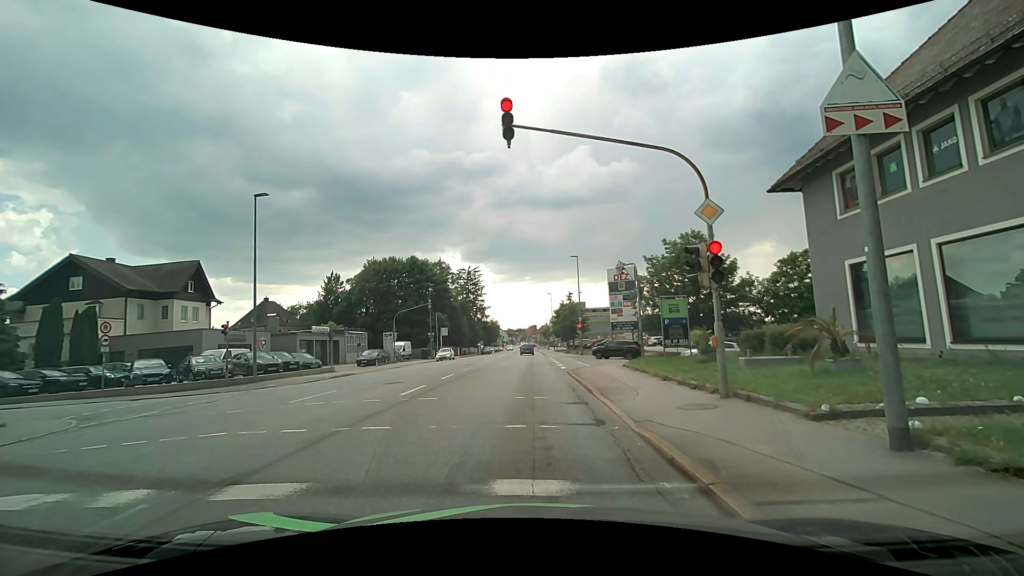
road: tertiary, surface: asphalt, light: Day
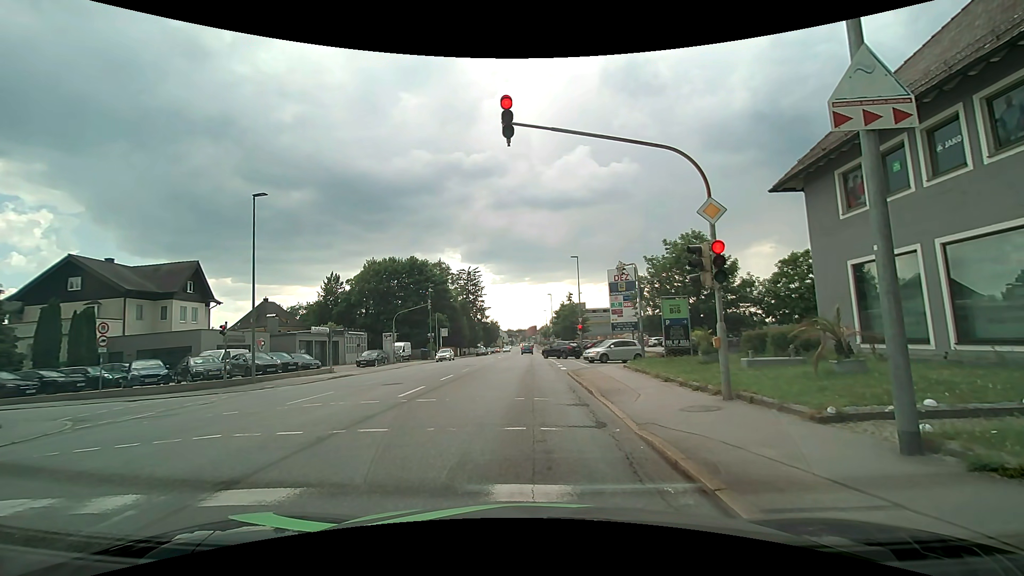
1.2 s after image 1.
(0.0, +0.2) m; 0°
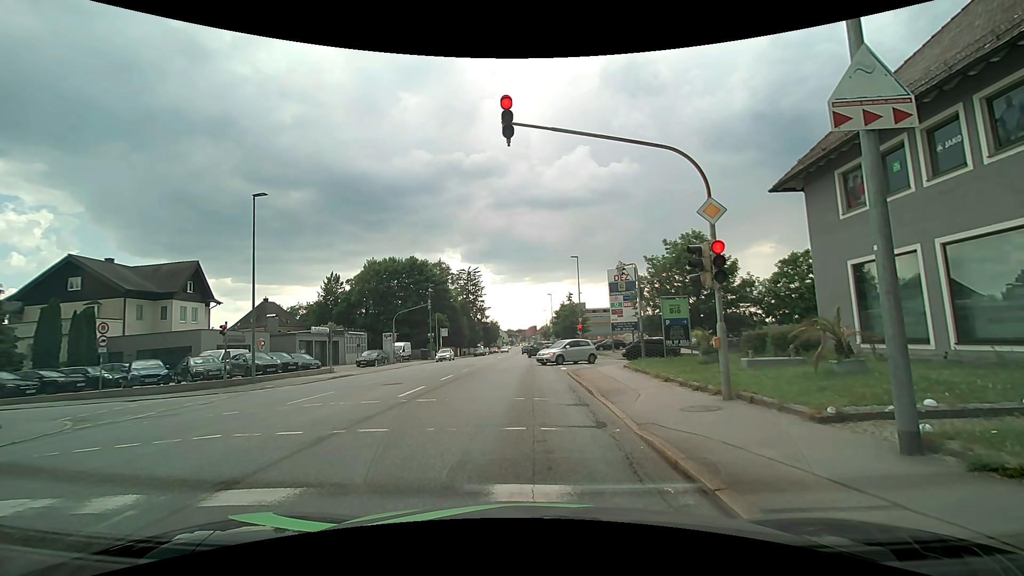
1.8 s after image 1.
(0.0, 0.0) m; 0°
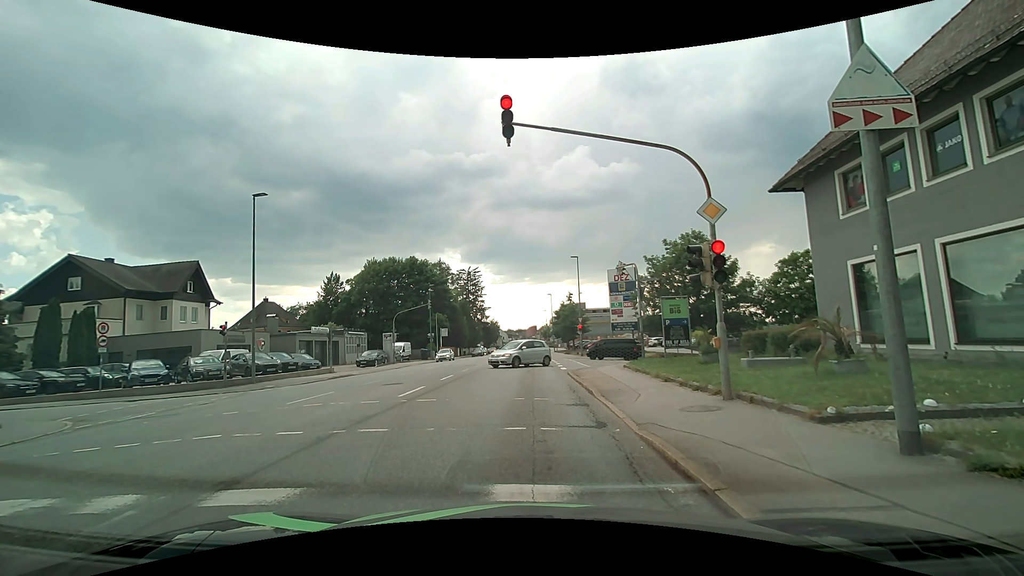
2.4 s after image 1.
(0.0, 0.0) m; 0°
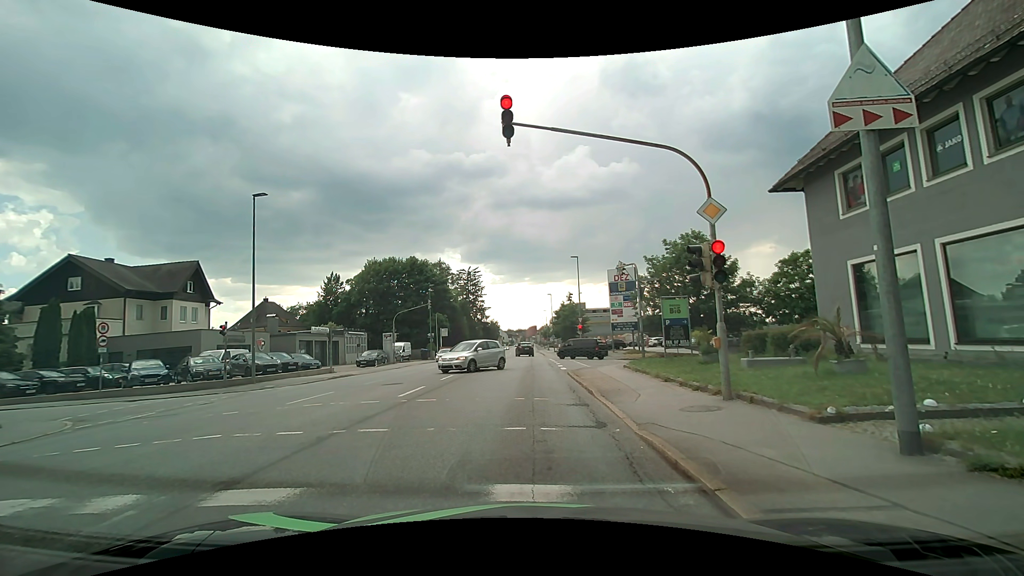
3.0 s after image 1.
(0.0, 0.0) m; 0°
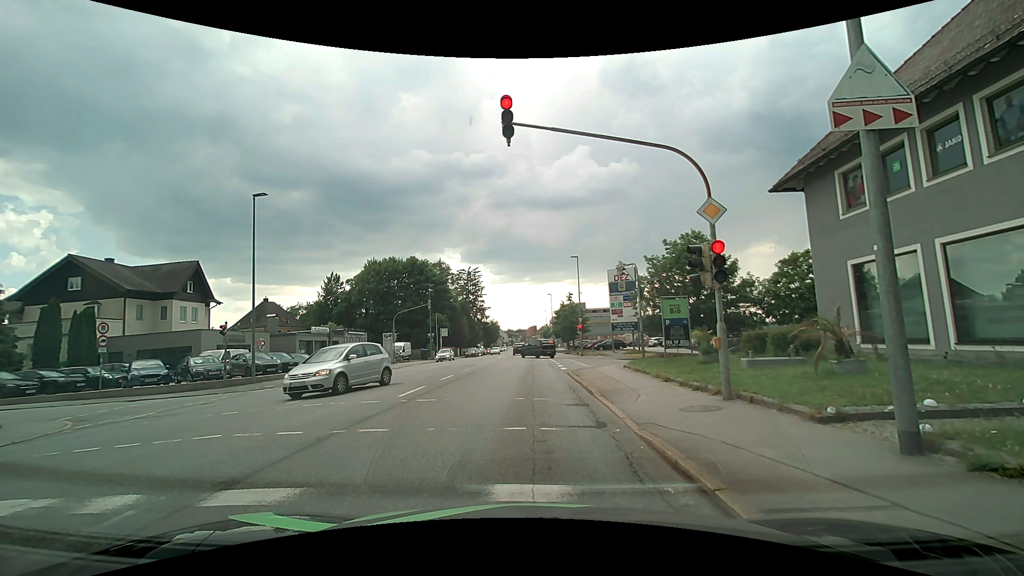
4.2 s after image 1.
(0.0, 0.0) m; 0°
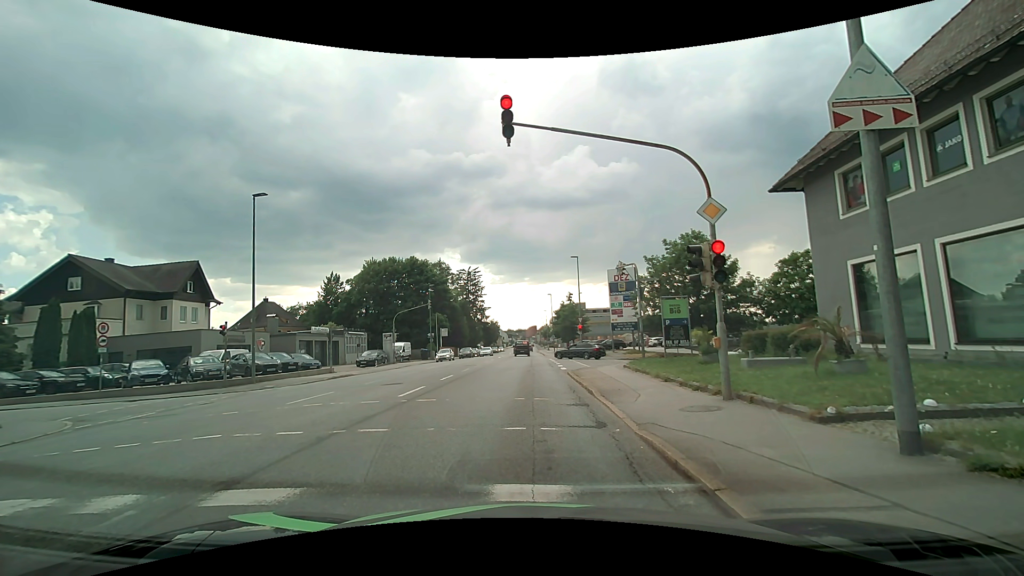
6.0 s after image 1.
(0.0, 0.0) m; 0°
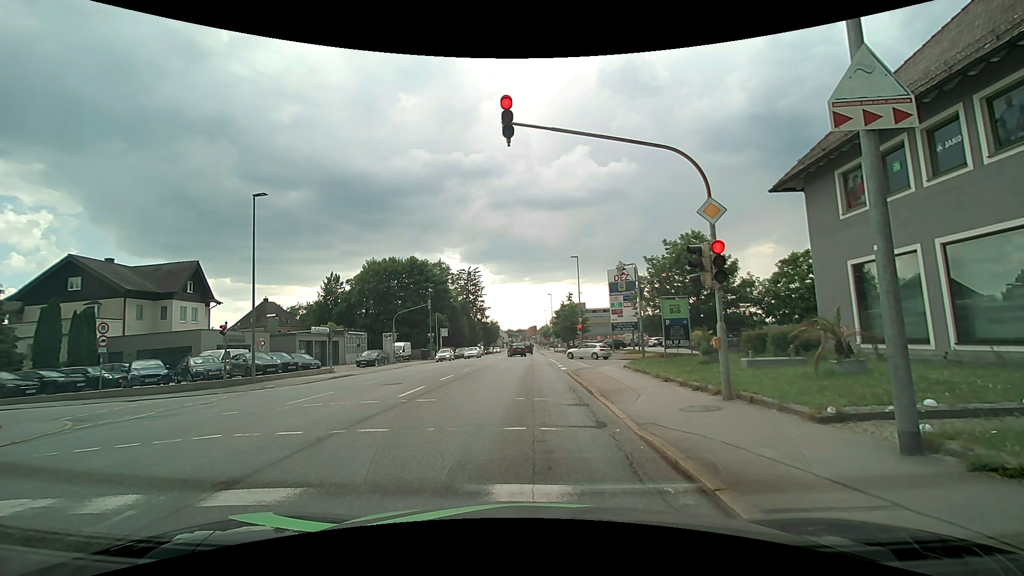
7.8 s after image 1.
(0.0, 0.0) m; 0°
(0, +10) (-1, +20) (-1, +30) (-1, +40) (-1, +50) (-1, +60) (-2, +70) (-2, +80) (-2, +90) (-3, +100) m
